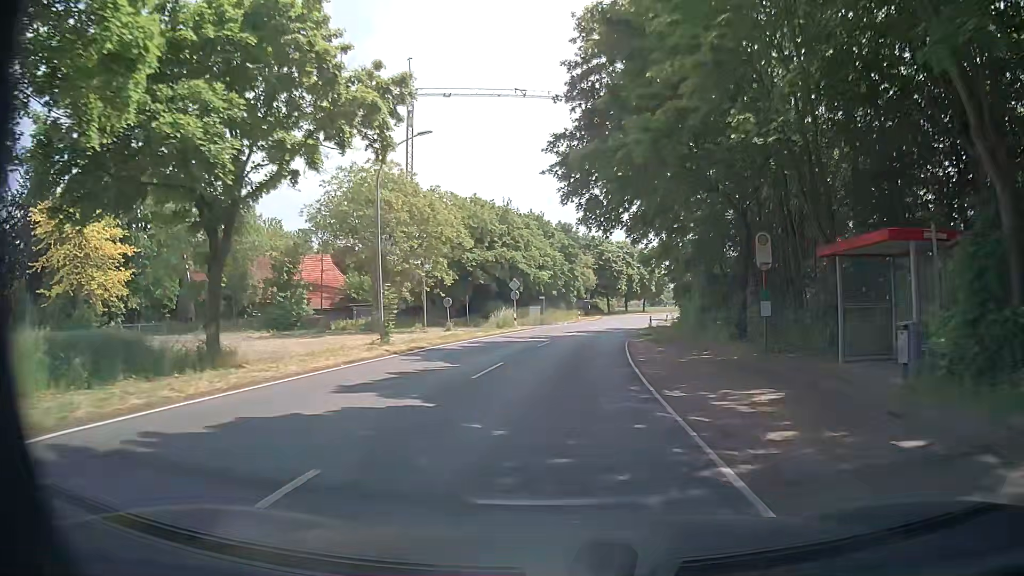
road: secondary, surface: asphalt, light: Day
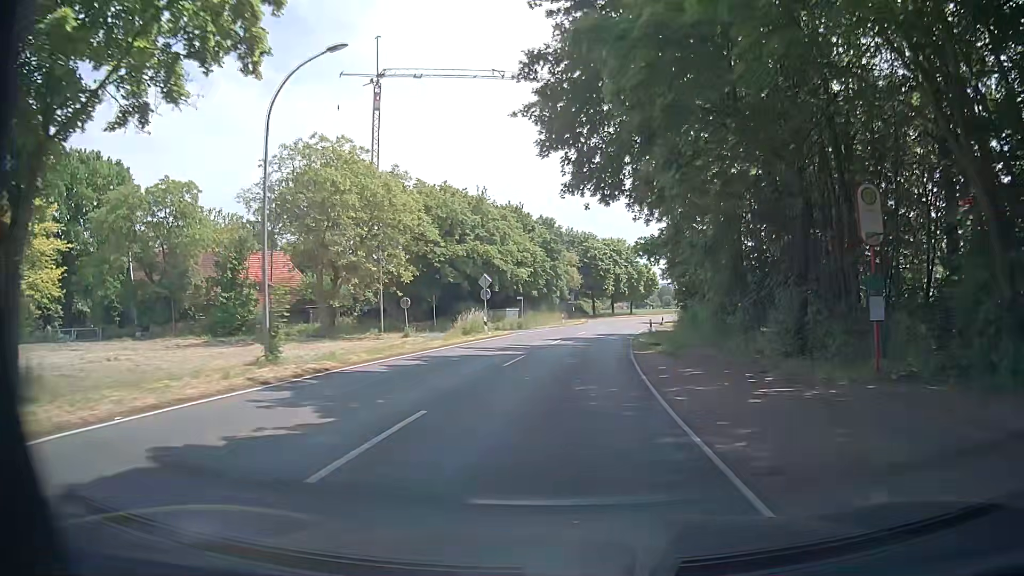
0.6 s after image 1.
(+0.1, +8.4) m; +2°
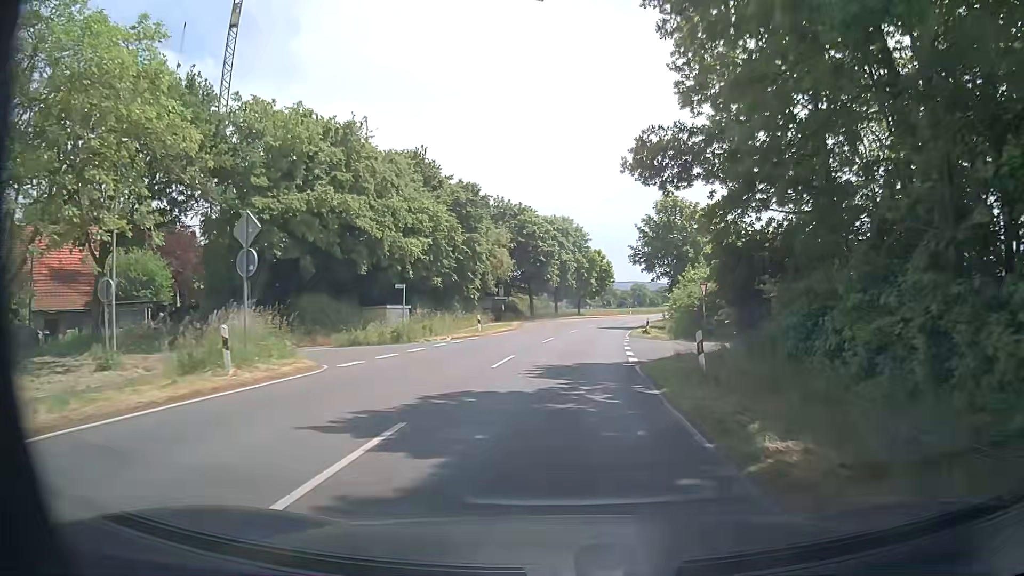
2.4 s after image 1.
(+1.1, +25.1) m; +5°
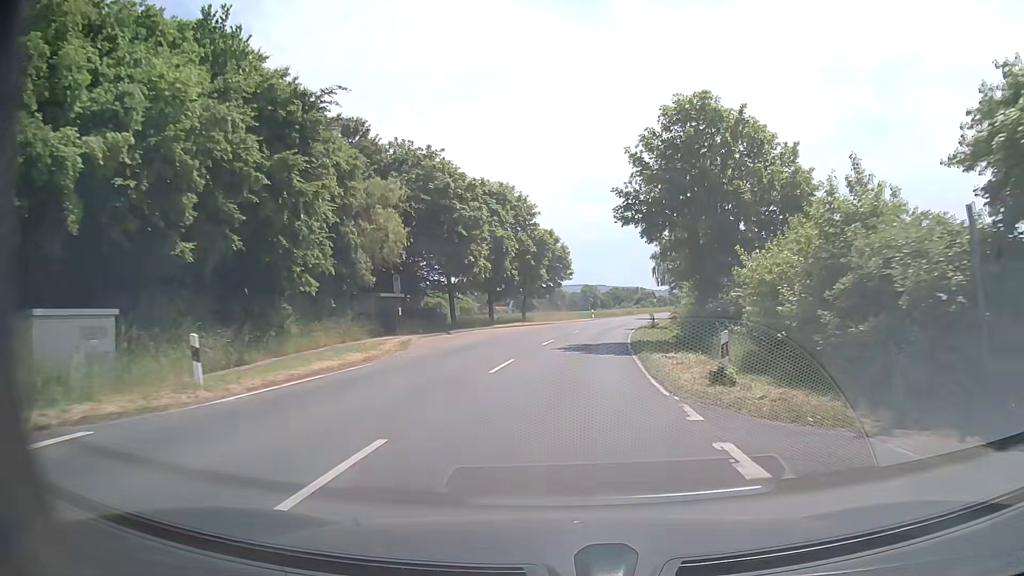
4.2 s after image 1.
(+1.0, +25.0) m; +5°
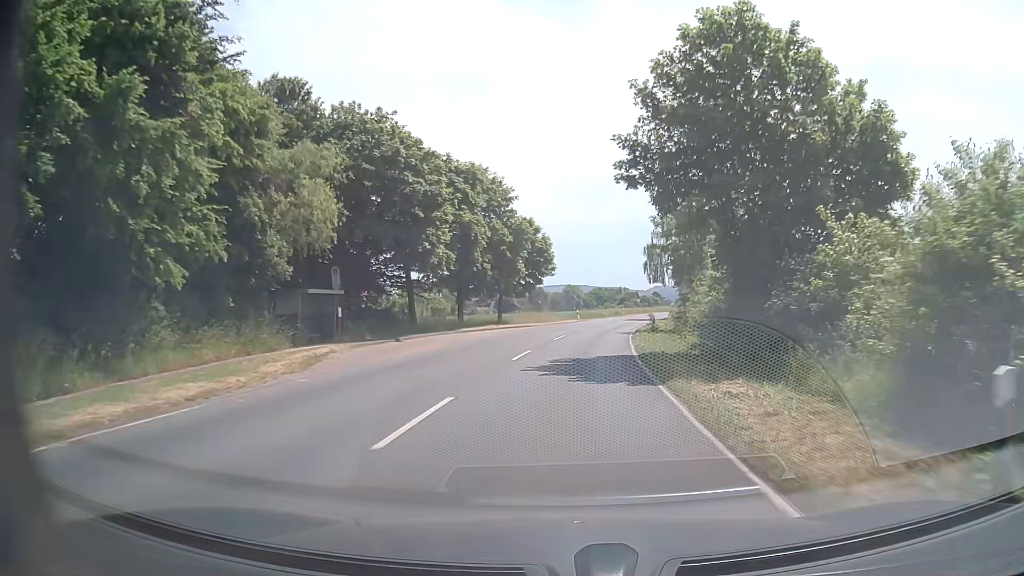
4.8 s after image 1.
(+0.1, +8.4) m; +1°
